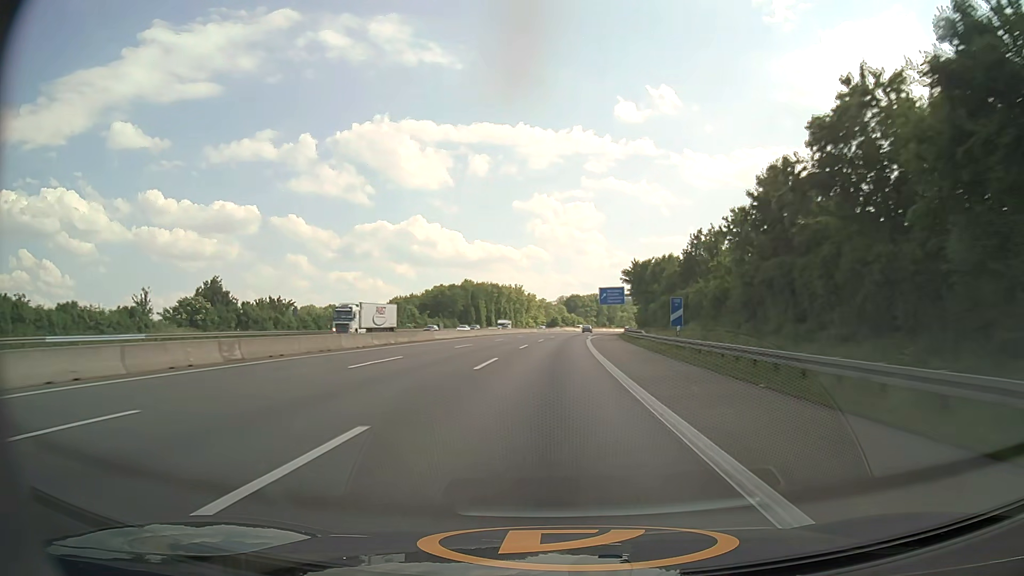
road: motorway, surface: asphalt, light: Day
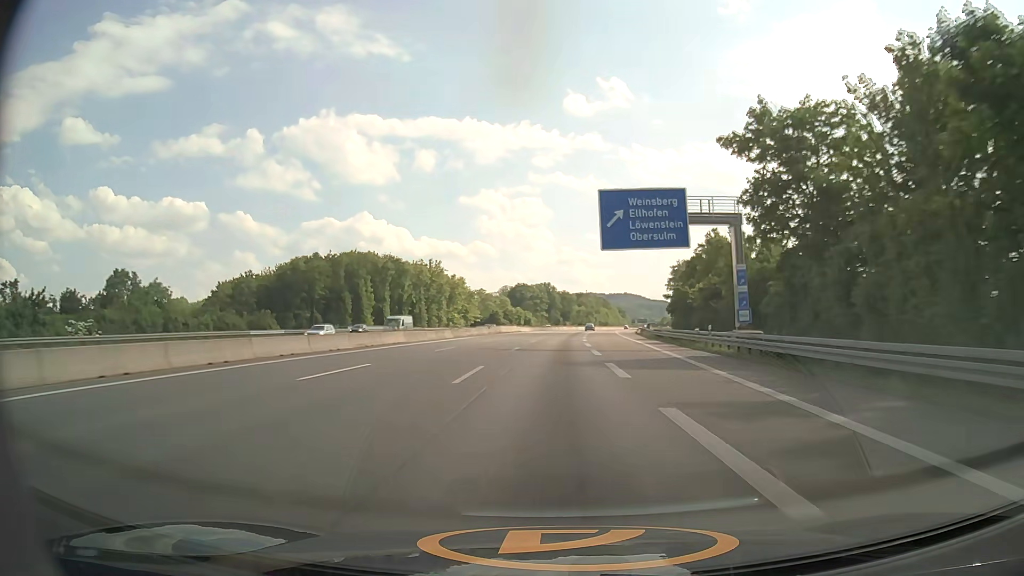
(+3.6, +94.7) m; +4°
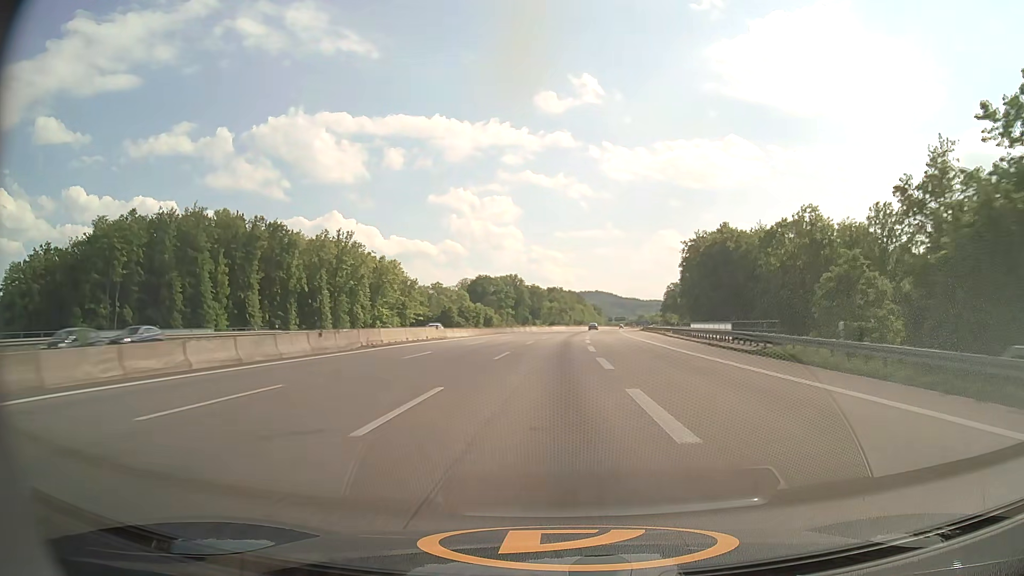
(+1.4, +57.0) m; +3°
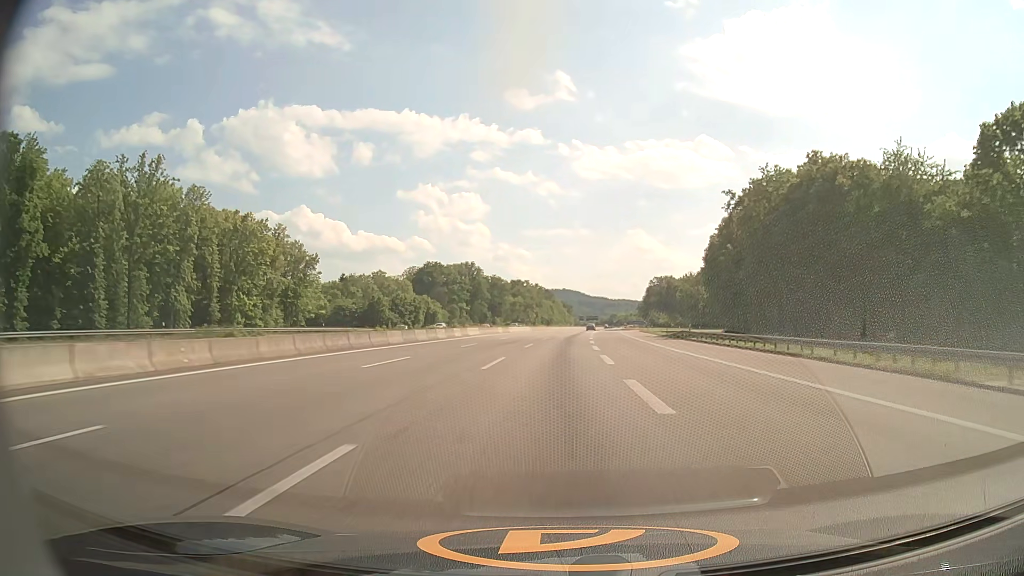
(+1.4, +57.3) m; +3°
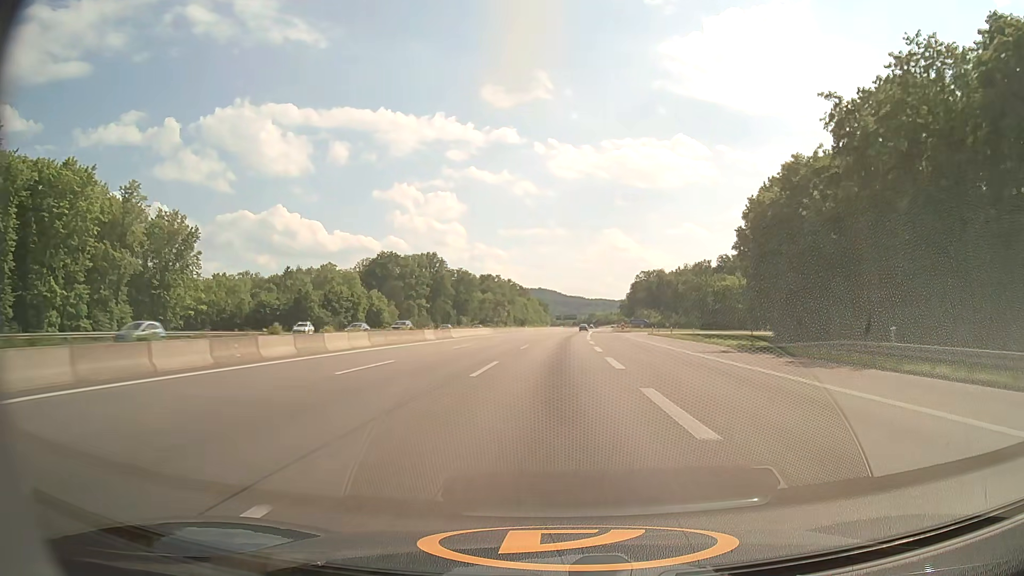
(+0.7, +38.4) m; +2°
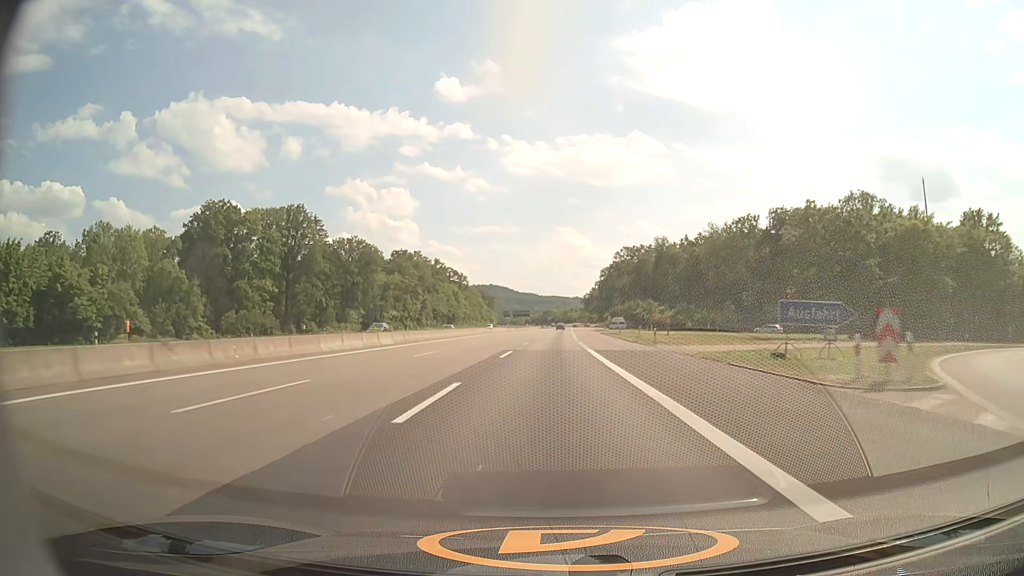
(+3.6, +97.4) m; +4°
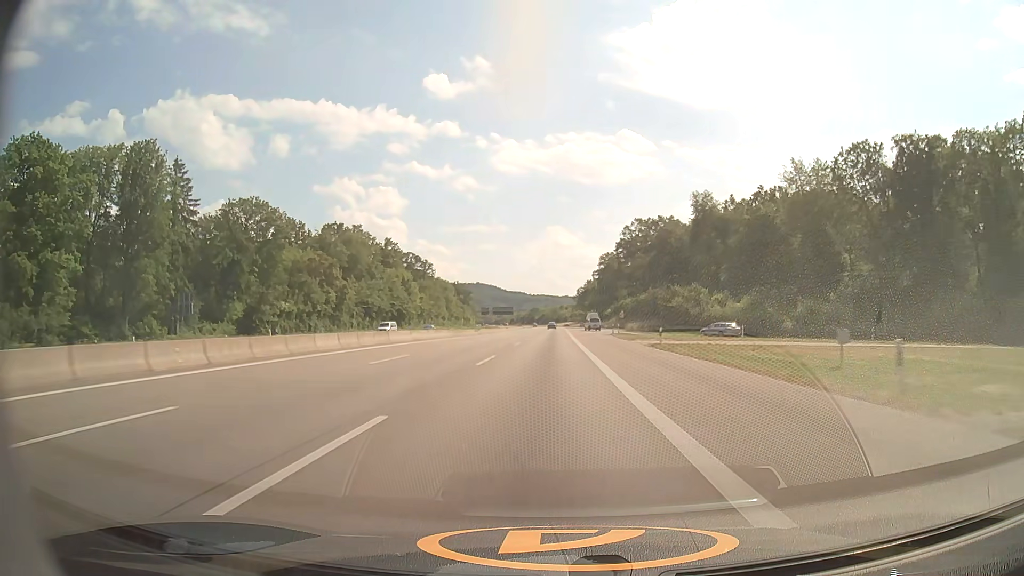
(+0.8, +59.3) m; +1°
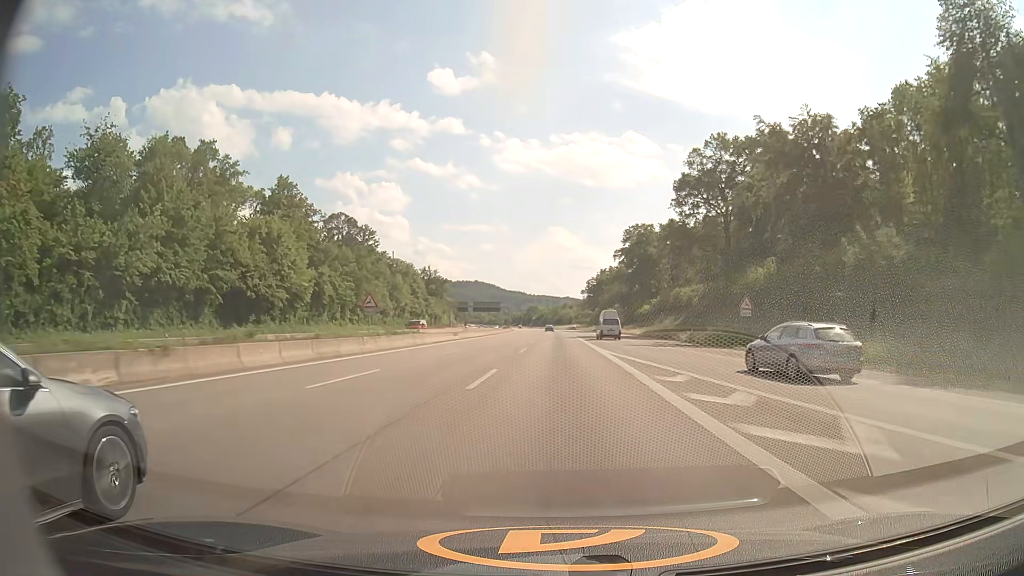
(-0.1, +79.3) m; 0°
(0, +10) (0, +20) (0, +30) (0, +40) (0, +50) (0, +60) (0, +70) (0, +80) (0, +90) (0, +100) m
